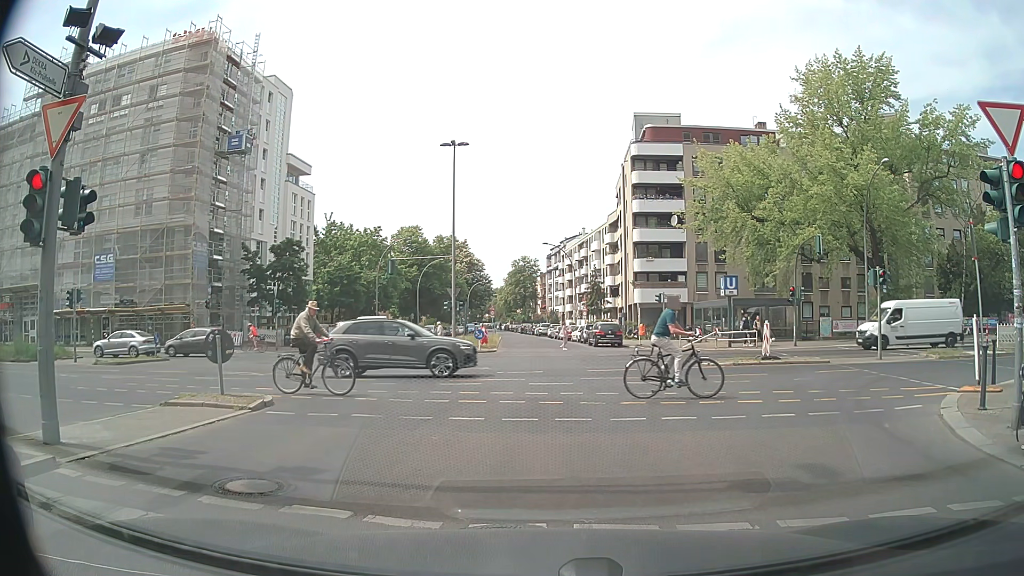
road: tertiary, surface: asphalt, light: Day
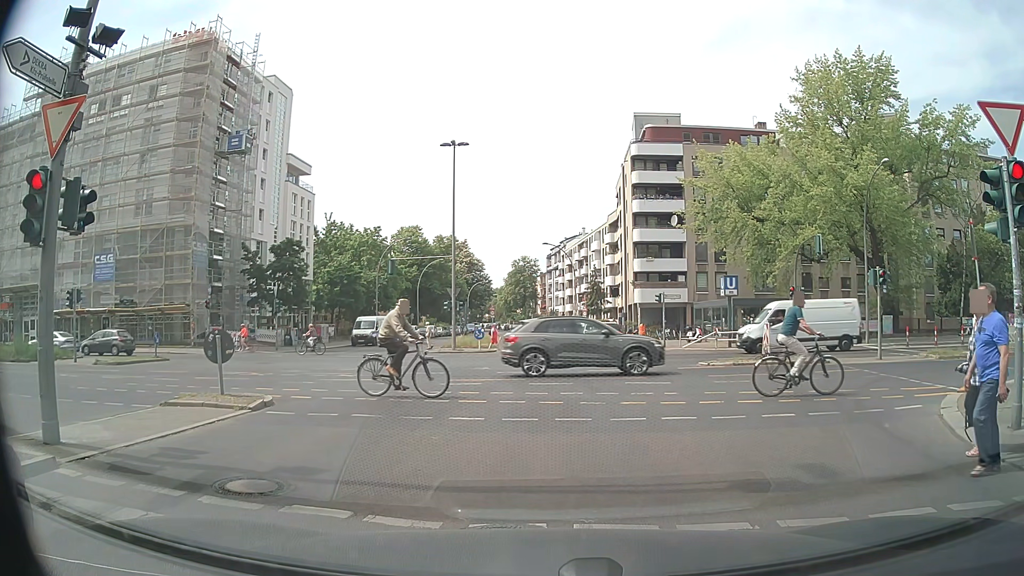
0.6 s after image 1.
(0.0, 0.0) m; 0°
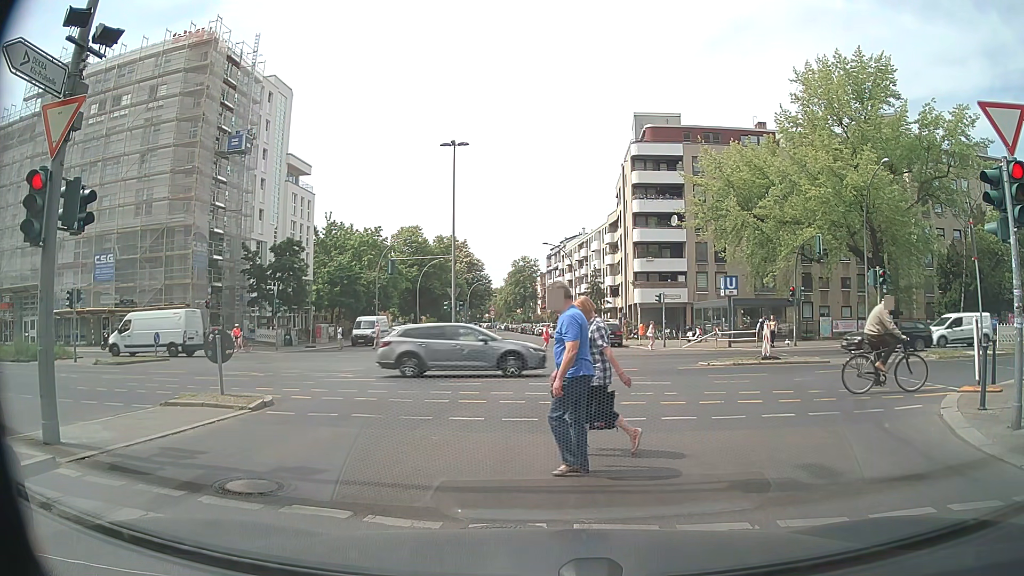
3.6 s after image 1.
(0.0, 0.0) m; 0°
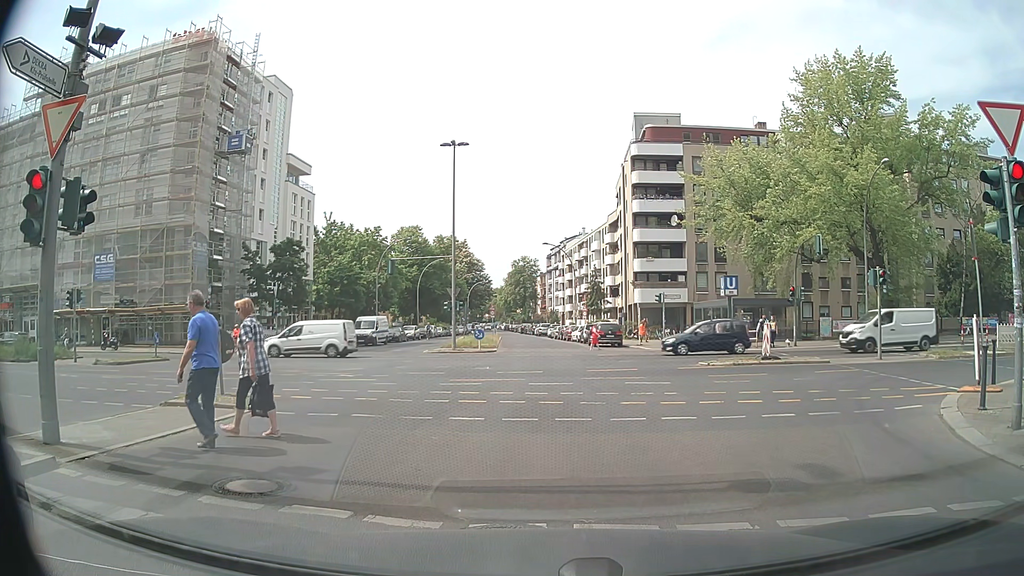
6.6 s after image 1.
(0.0, 0.0) m; 0°
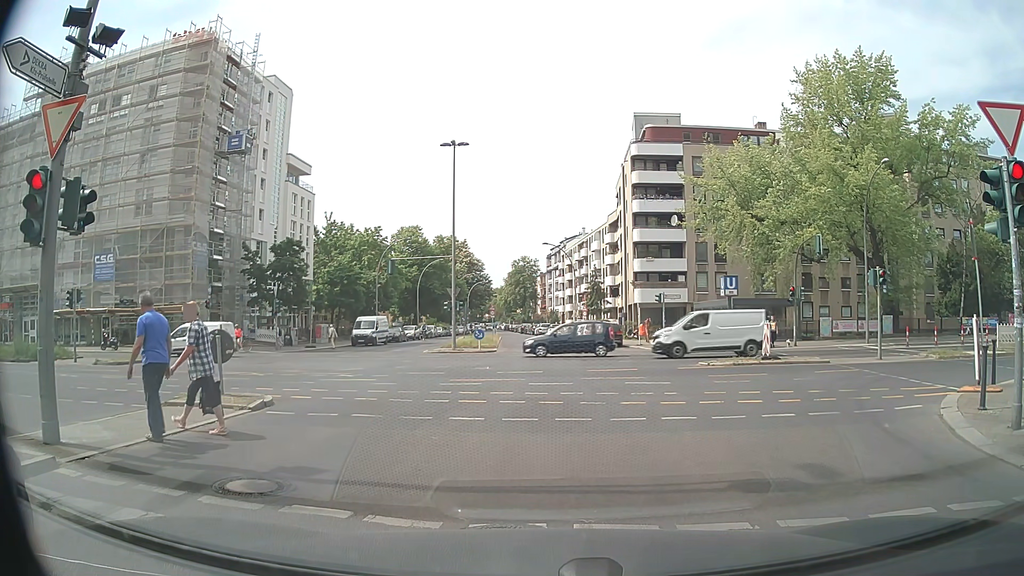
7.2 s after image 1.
(0.0, 0.0) m; 0°
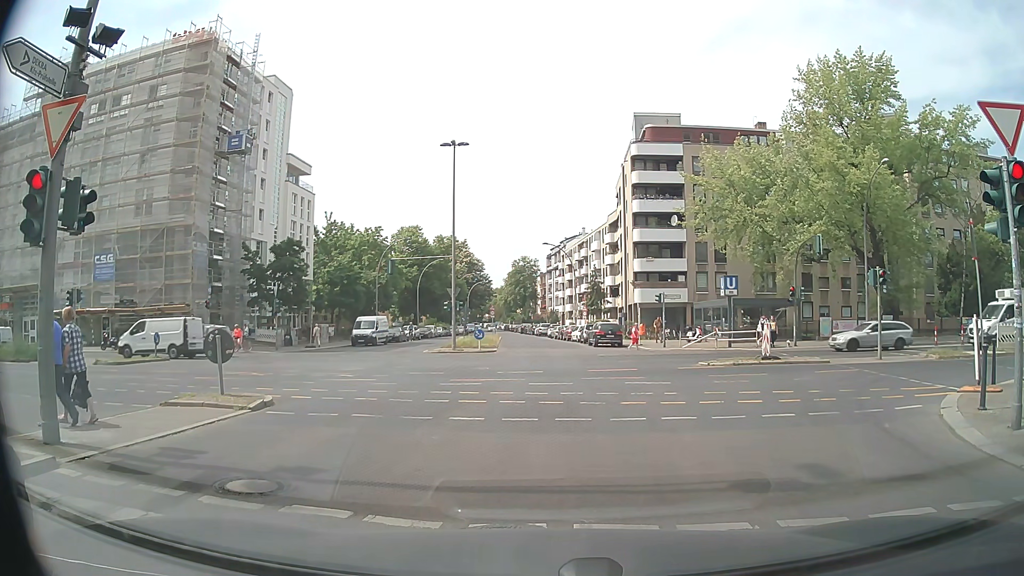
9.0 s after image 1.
(0.0, 0.0) m; 0°
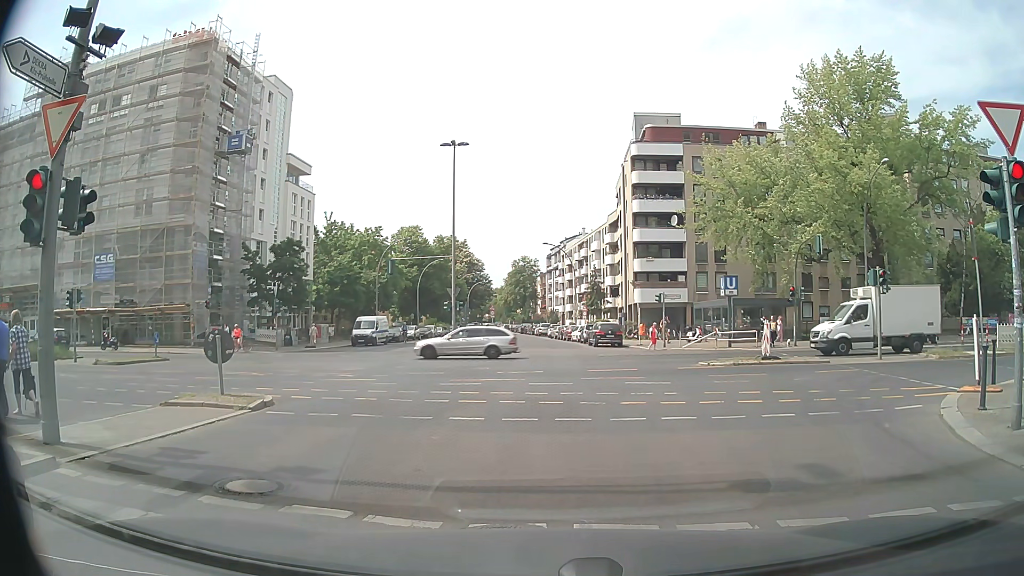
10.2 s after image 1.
(0.0, 0.0) m; 0°
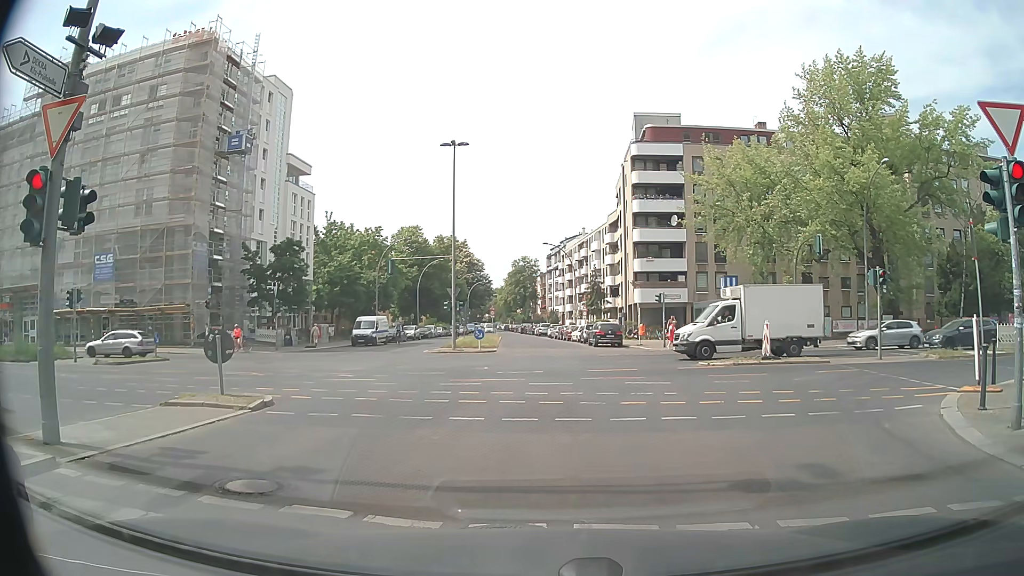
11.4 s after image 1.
(0.0, 0.0) m; 0°
